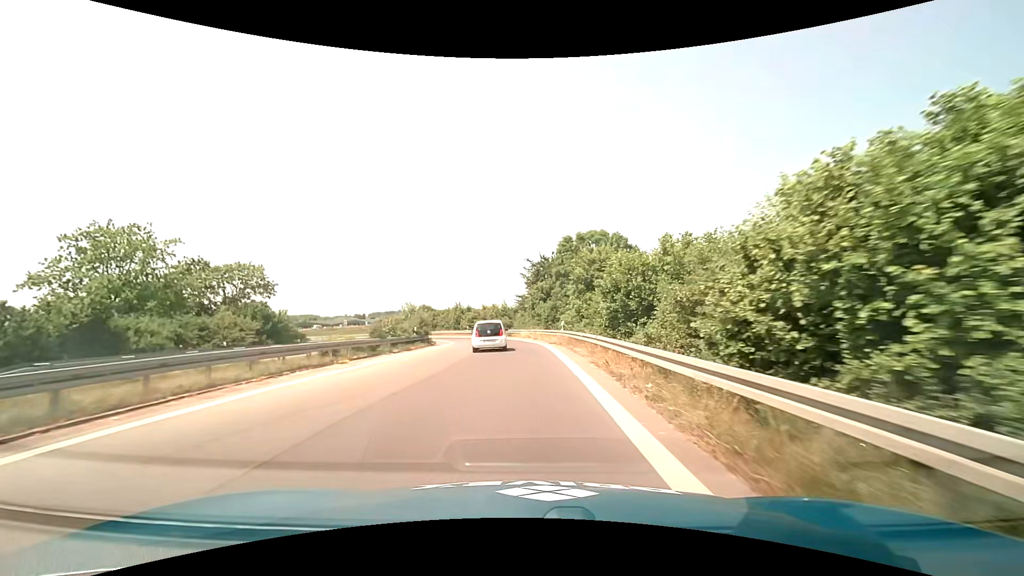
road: motorway_link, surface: asphalt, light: Day
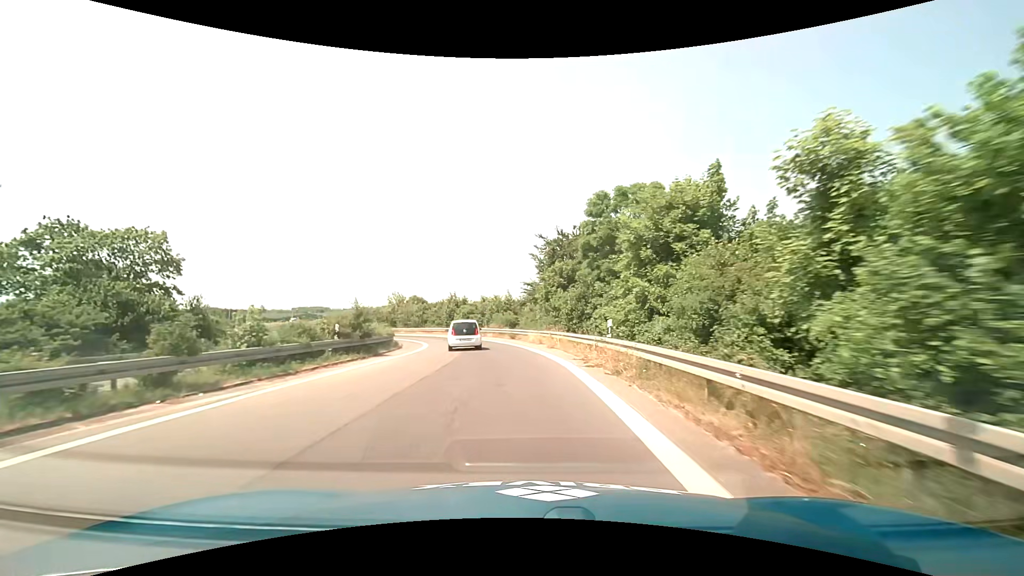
(0.0, +15.5) m; -1°
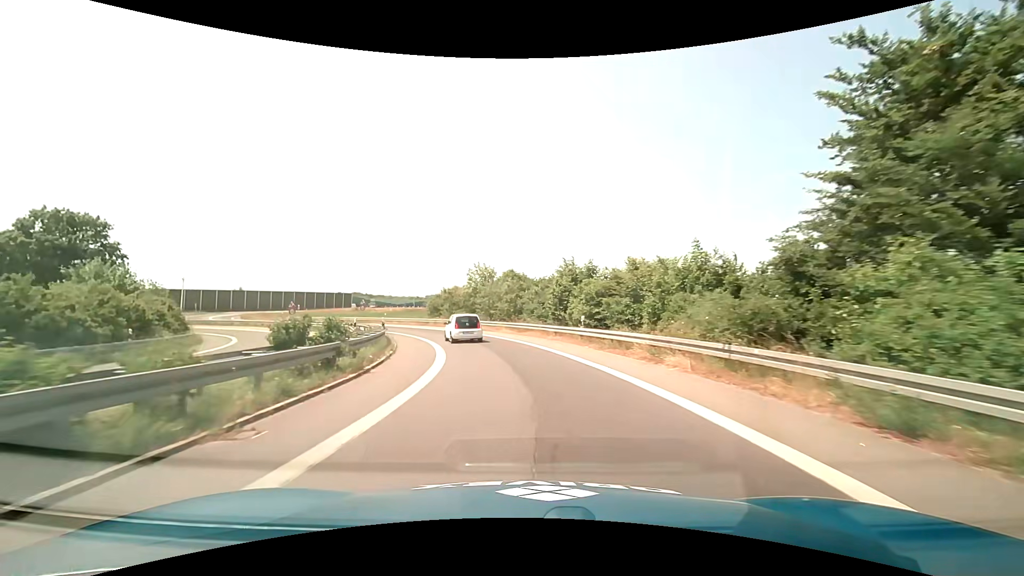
(-3.5, +30.9) m; -14°
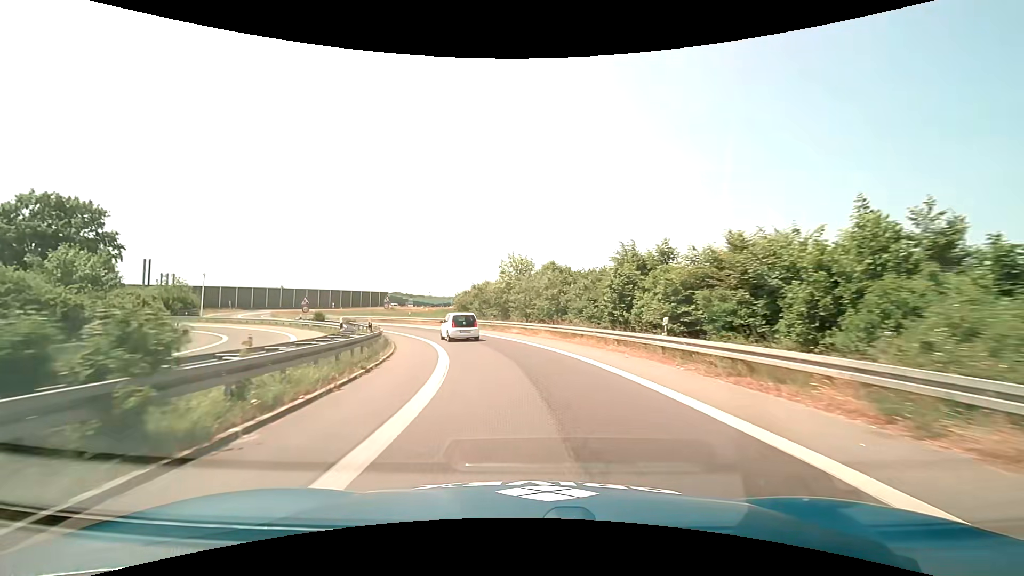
(-0.3, +7.9) m; -4°
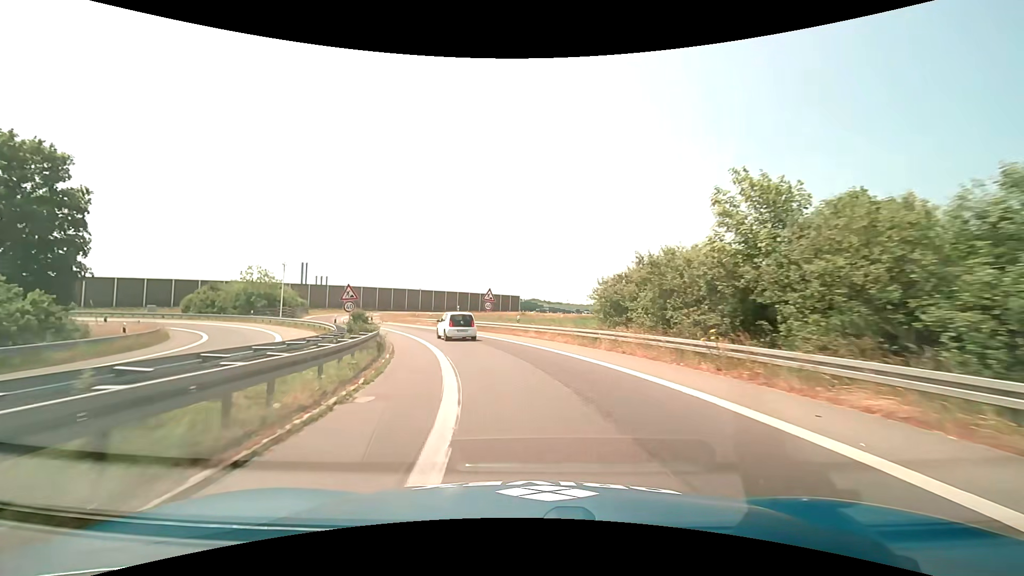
(-3.5, +23.7) m; -16°
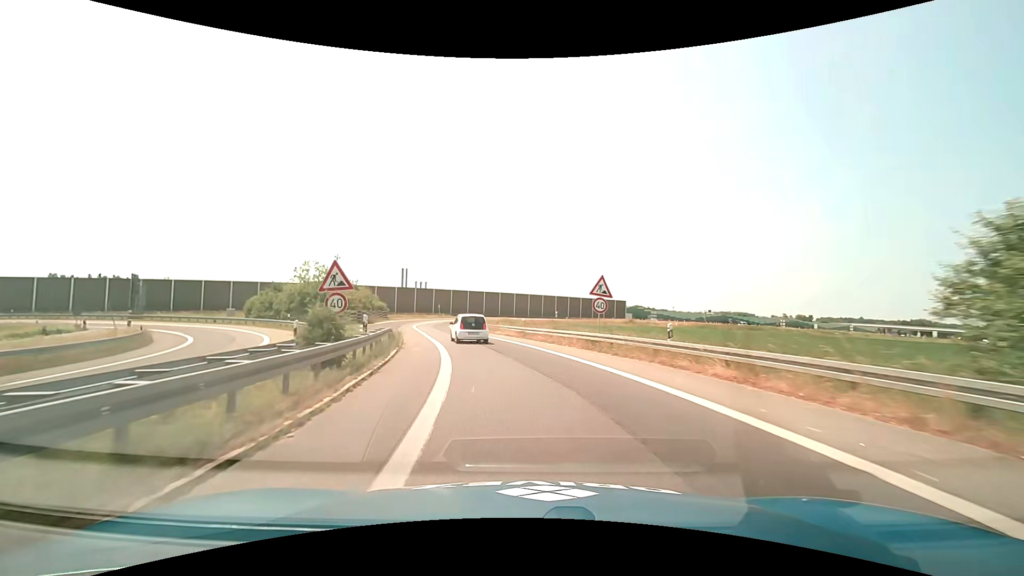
(-1.6, +16.3) m; -11°
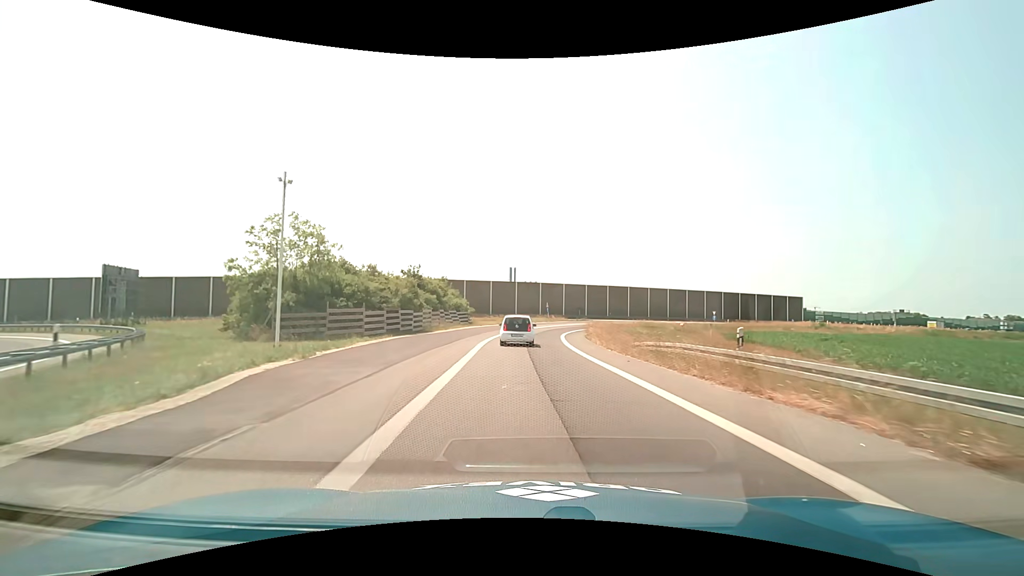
(-4.8, +31.7) m; -13°
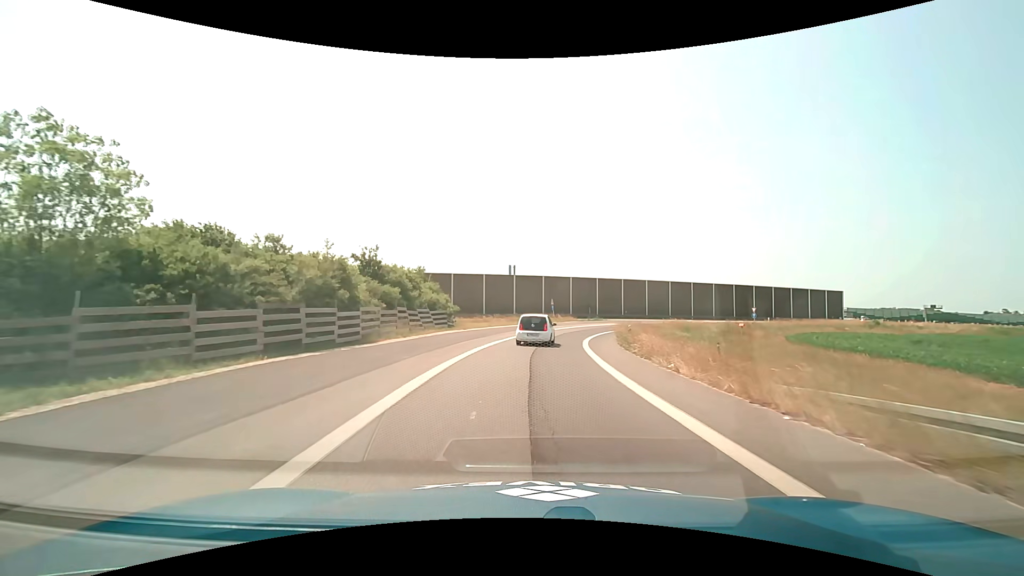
(-0.1, +15.3) m; 0°
(0, +10) (+1, +20) (+2, +30) (+4, +40) (+7, +49) (+11, +58) (+17, +67) (+24, +74) (+31, +80) (+39, +86) m
